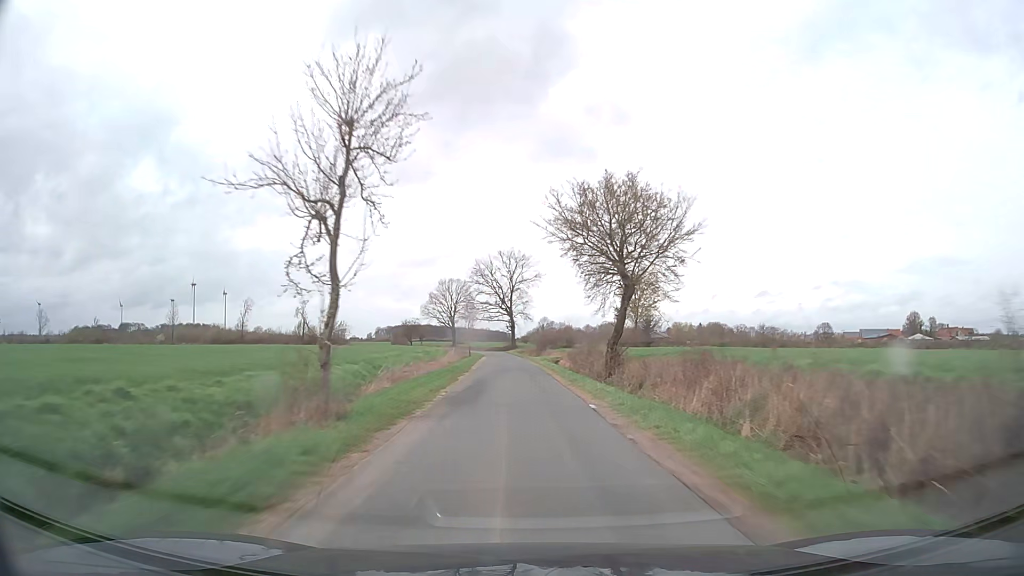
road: unclassified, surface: asphalt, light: Day
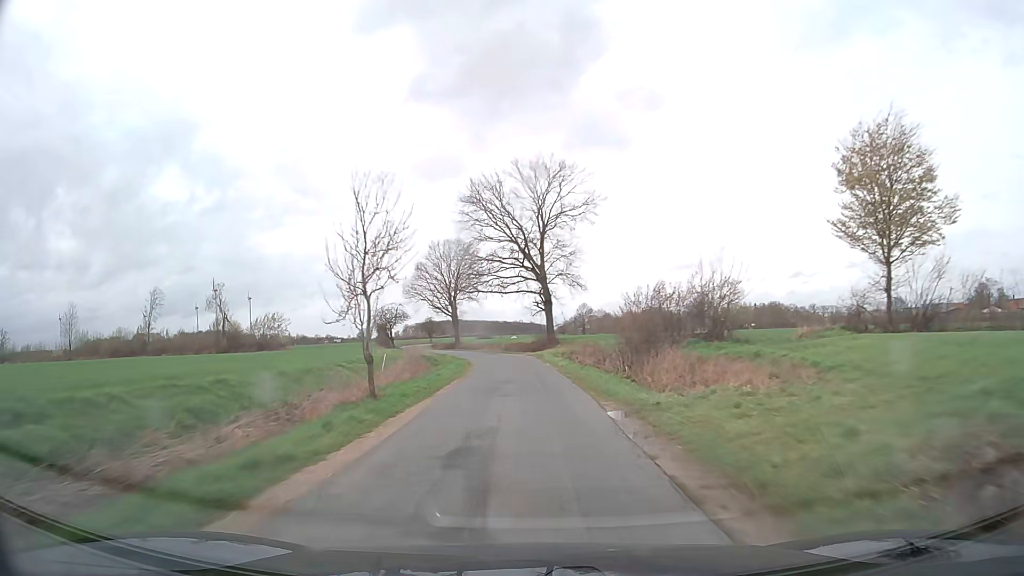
(-1.2, +53.1) m; -2°
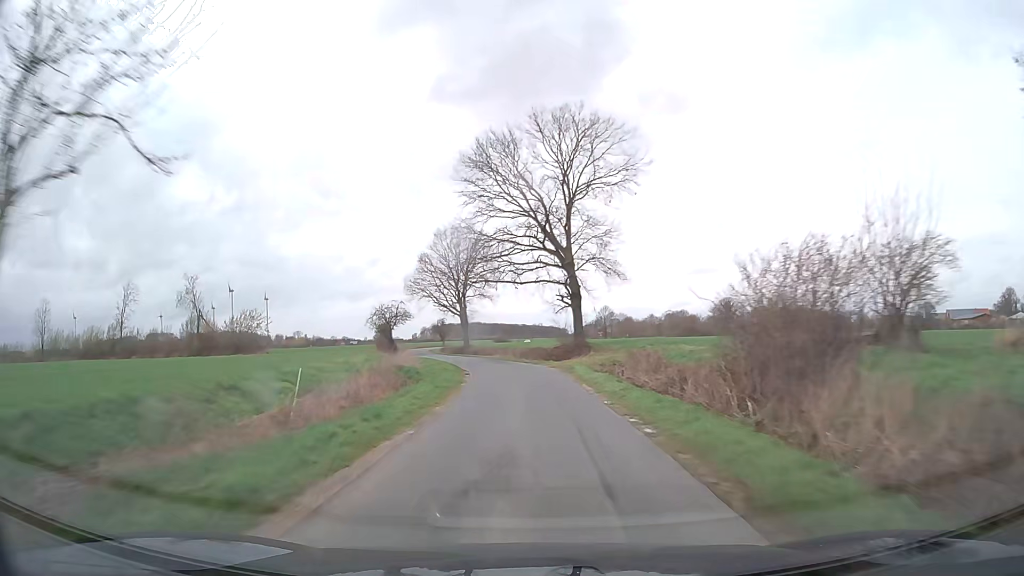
(-0.2, +12.9) m; -2°
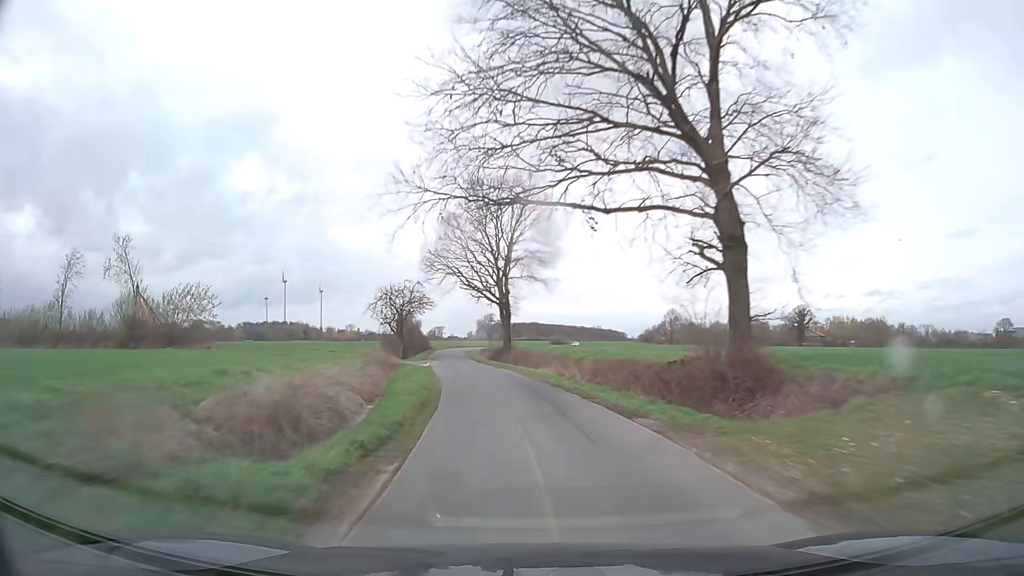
(-0.9, +25.3) m; -4°
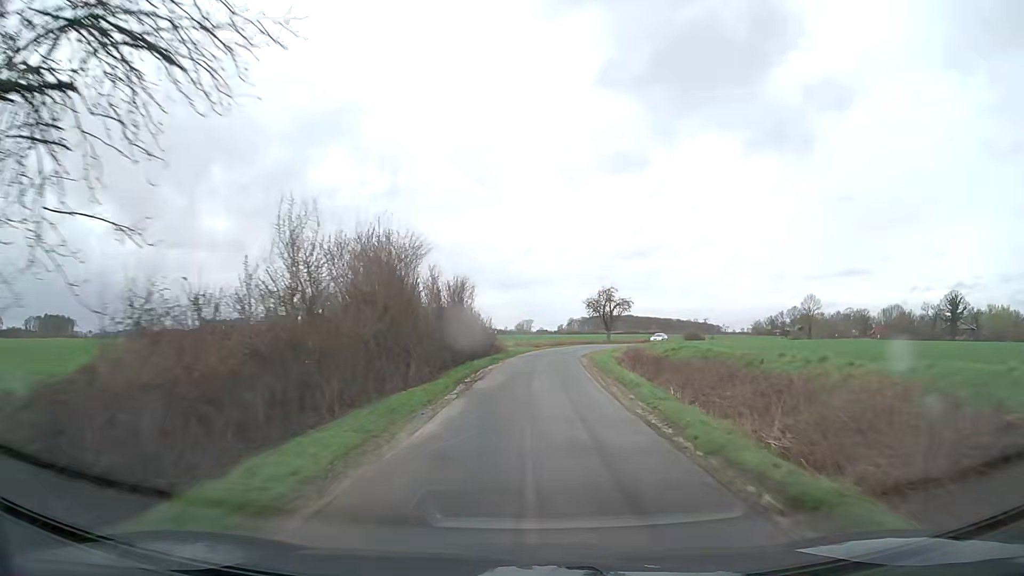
(-7.5, +58.5) m; -8°
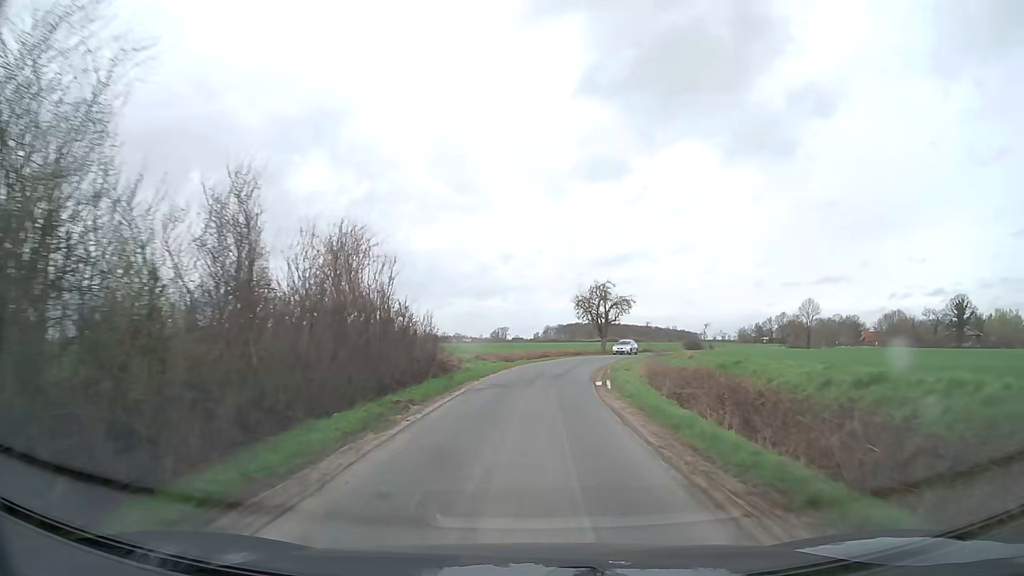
(+0.2, +19.5) m; +1°
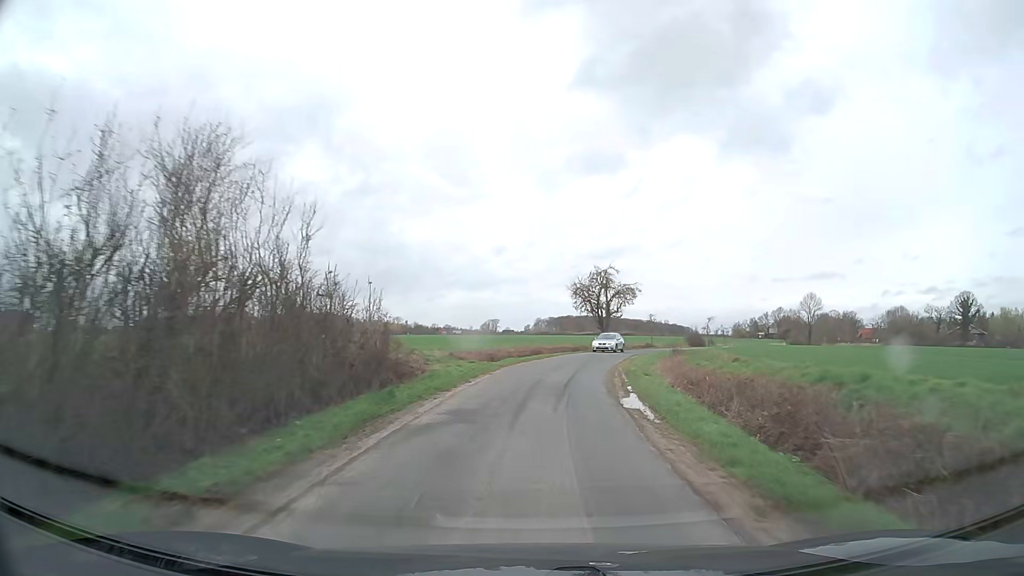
(+0.1, +8.3) m; +1°
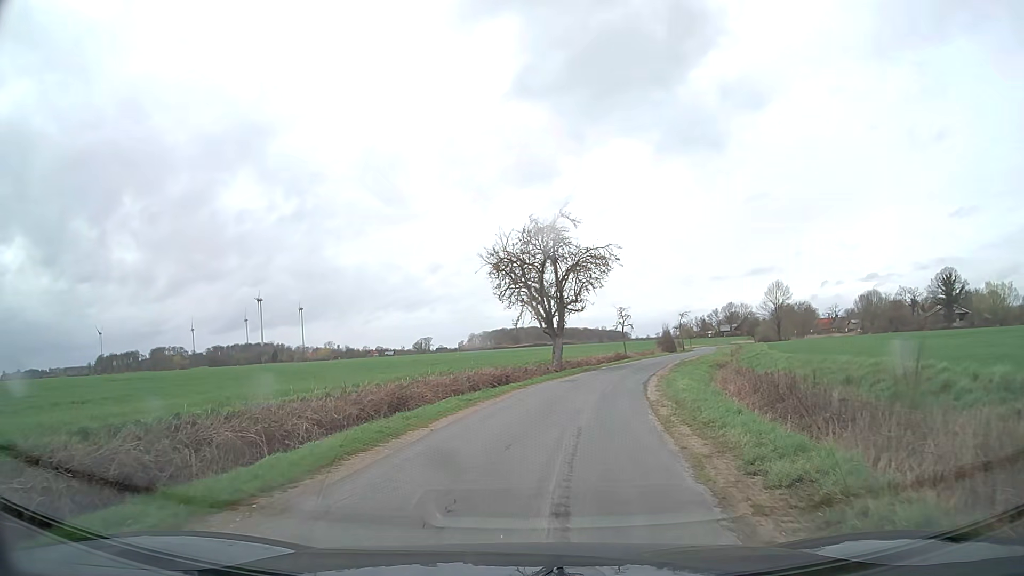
(+2.3, +27.4) m; +6°
